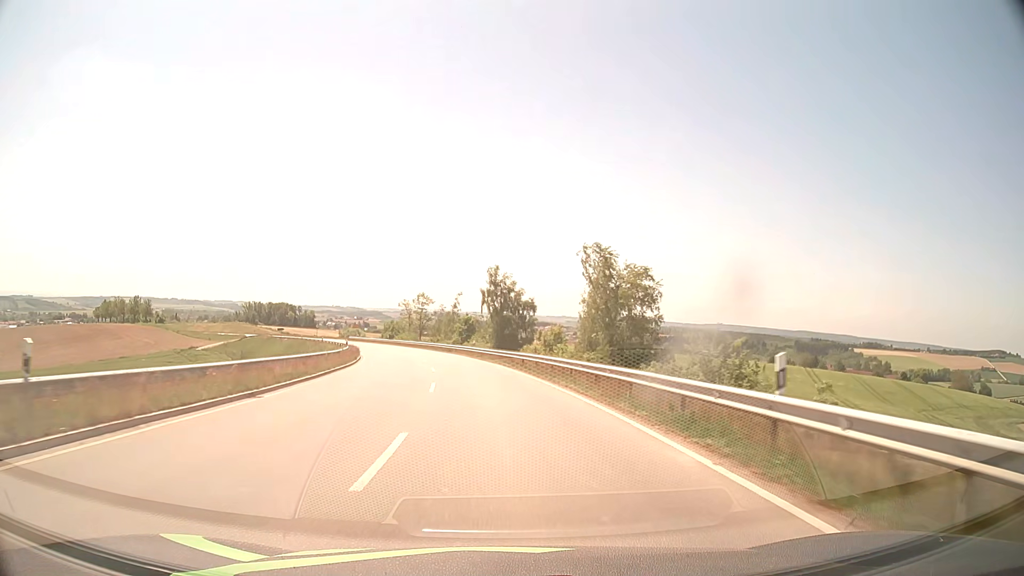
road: secondary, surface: asphalt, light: Day
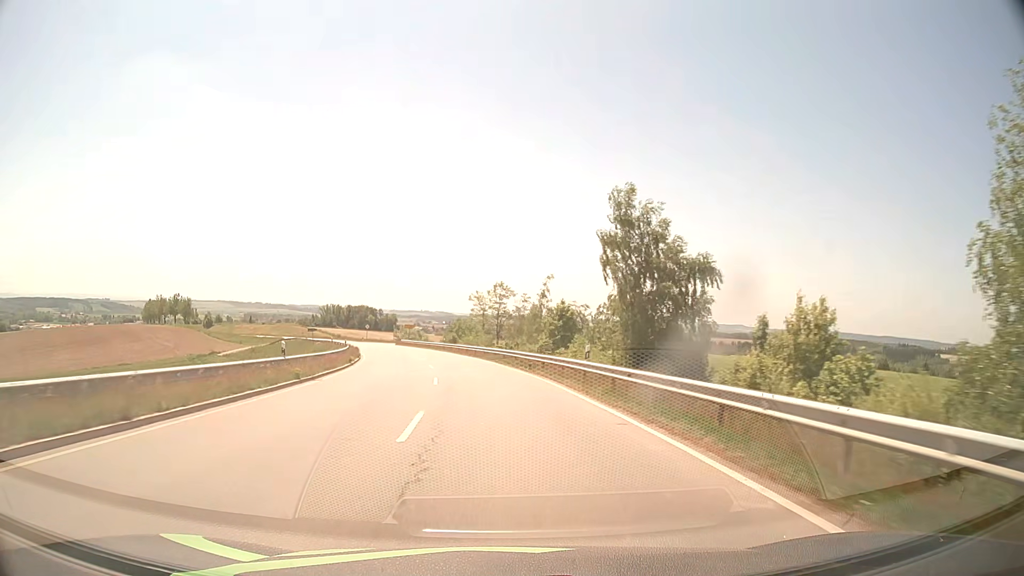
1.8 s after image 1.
(-2.2, +33.5) m; -7°
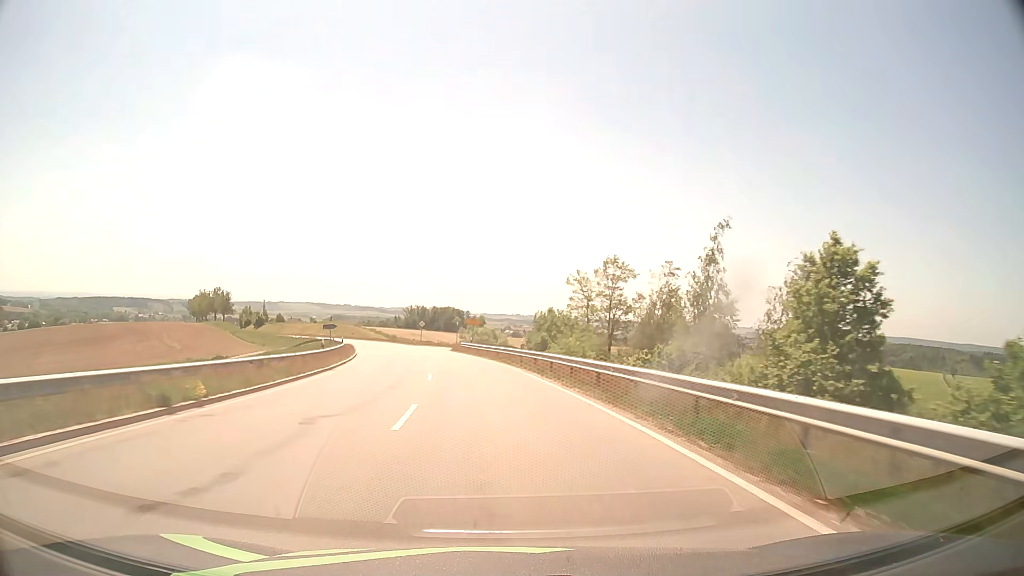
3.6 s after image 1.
(-2.3, +34.9) m; -8°
(0, +10) (-1, +20) (-2, +30) (-3, +40) (-5, +50) (-7, +59) (-10, +69) (-13, +79) (-16, +88) (-20, +97) m
